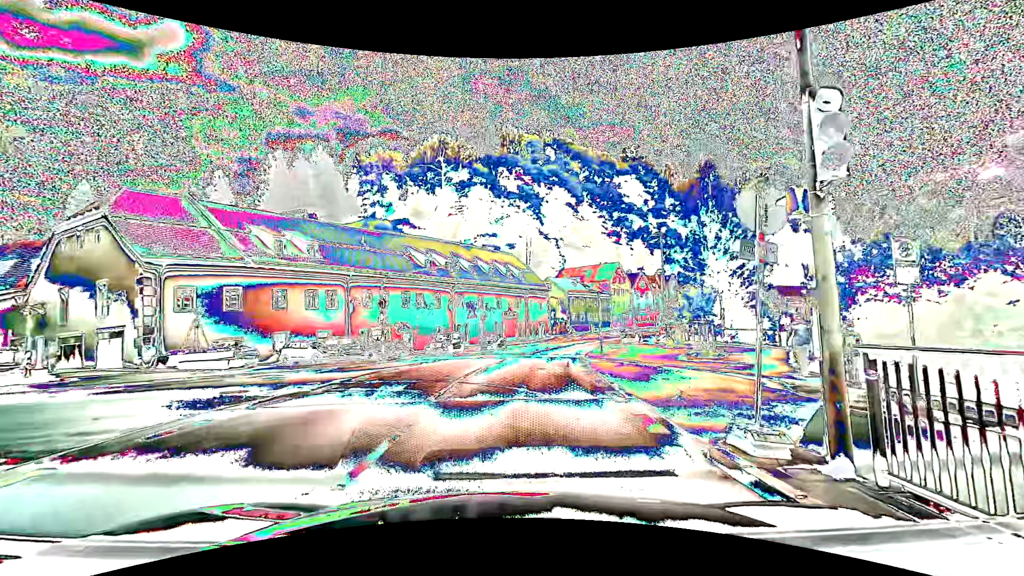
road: primary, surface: asphalt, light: Day
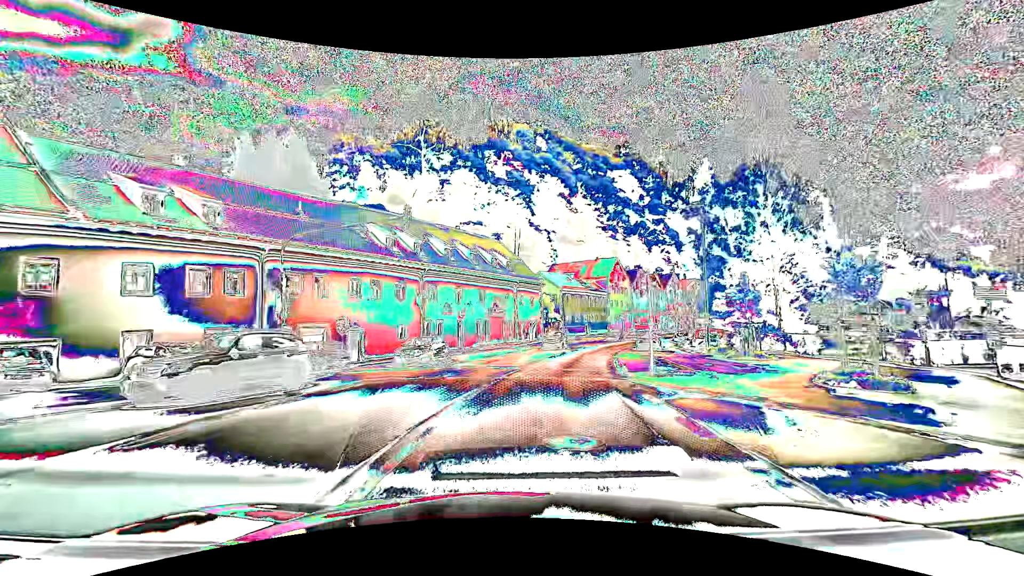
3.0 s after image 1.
(+0.4, +13.0) m; +3°
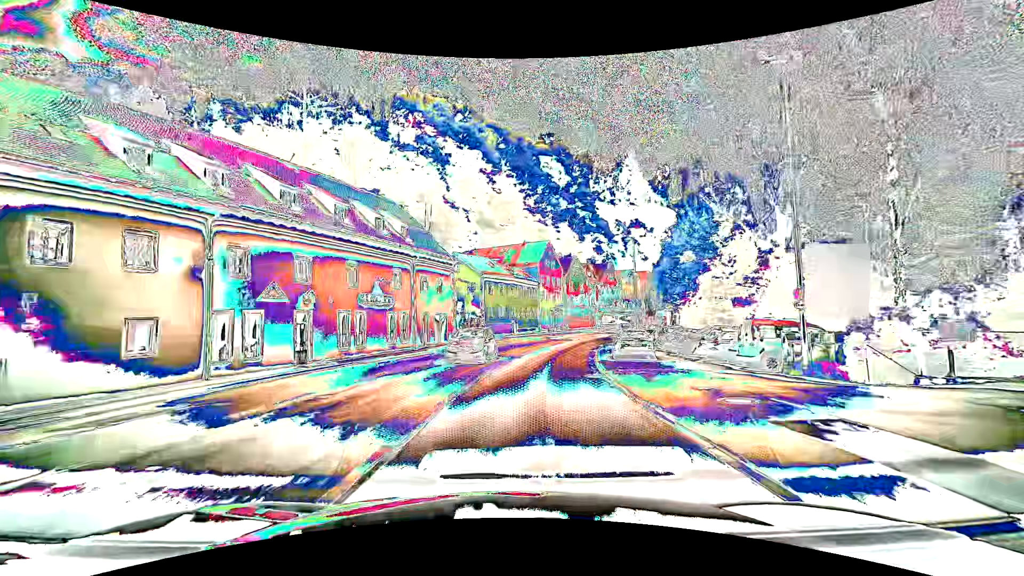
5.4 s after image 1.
(+1.8, +20.1) m; +9°
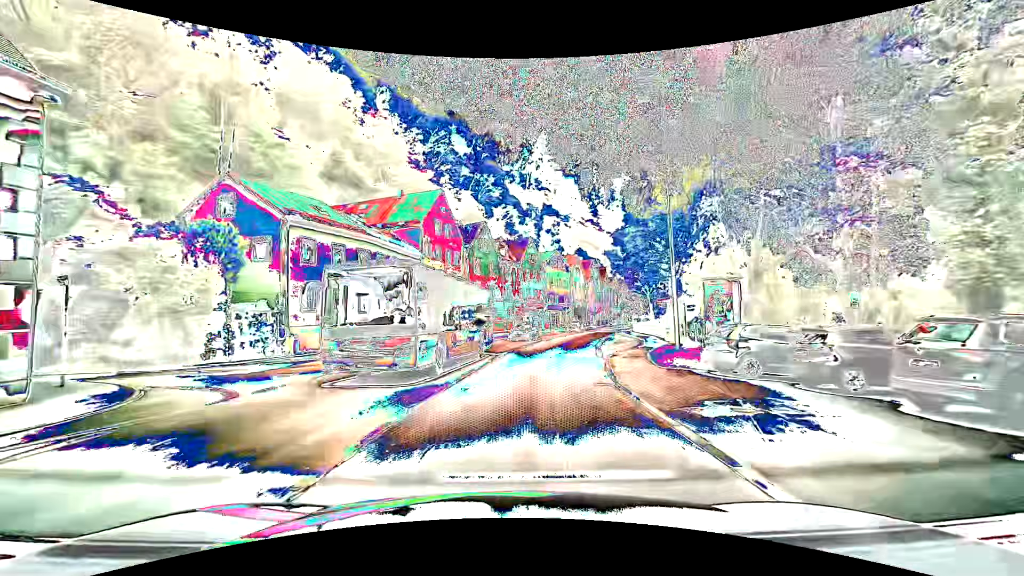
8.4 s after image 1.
(+3.4, +33.6) m; +11°
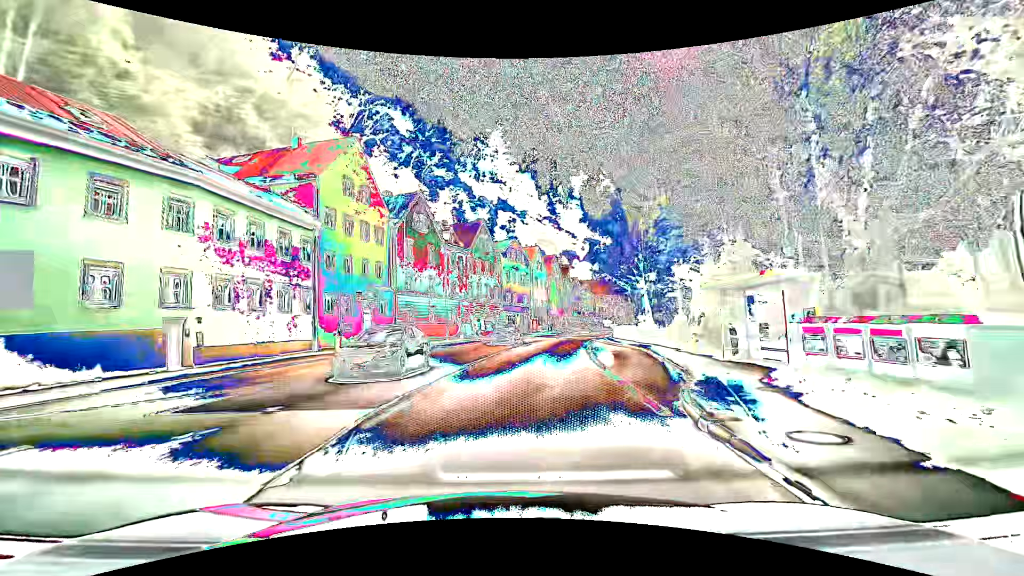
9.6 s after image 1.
(+0.7, +15.1) m; +6°
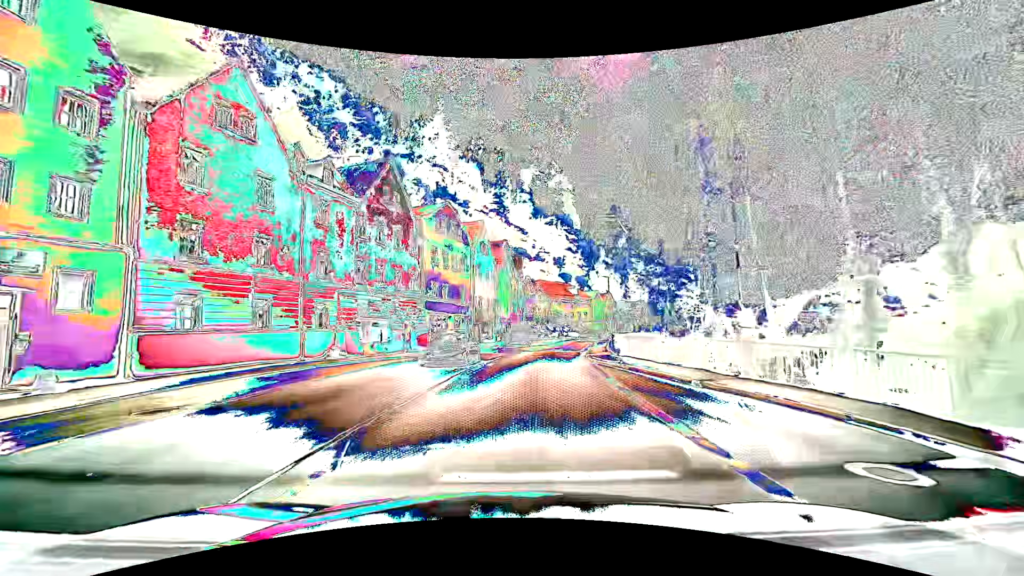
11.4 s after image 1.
(+1.2, +22.8) m; +6°
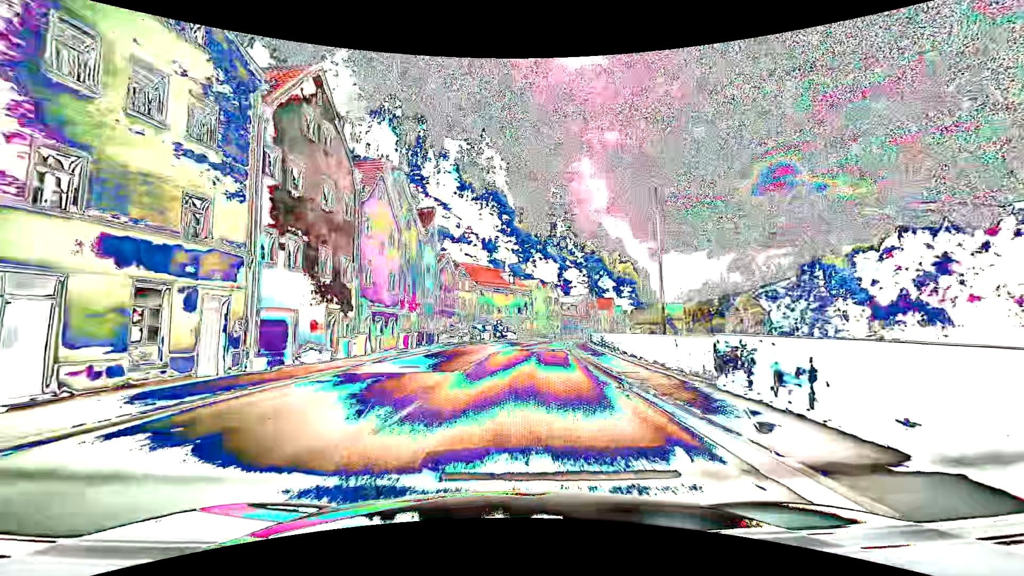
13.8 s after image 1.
(+2.1, +31.3) m; +9°
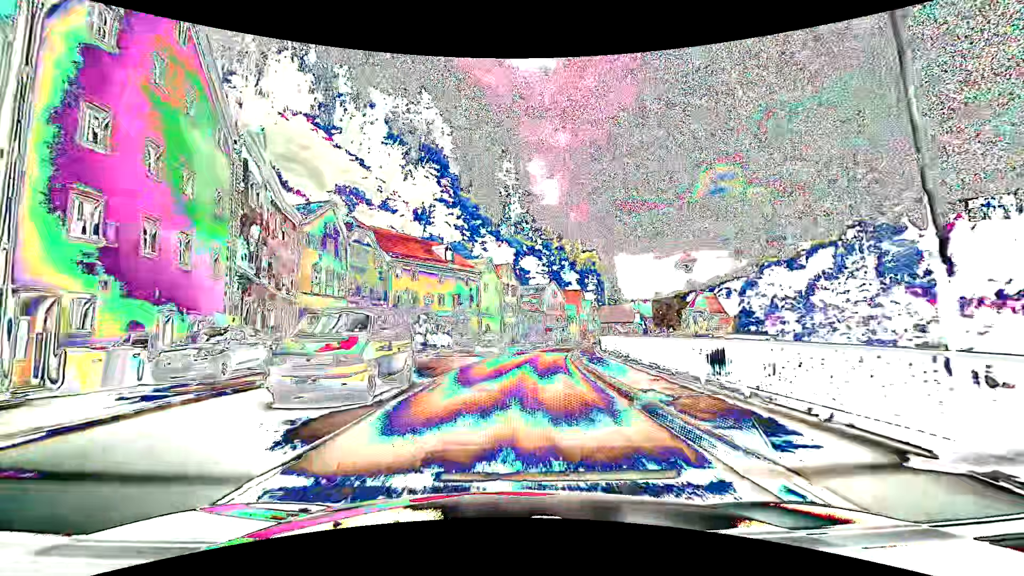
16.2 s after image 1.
(+1.4, +32.0) m; +5°
(0, +10) (+1, +20) (+2, +30) (+3, +40) (+5, +50) (+7, +59) (+10, +69) (+13, +79) (+16, +88) (+20, +97) m
